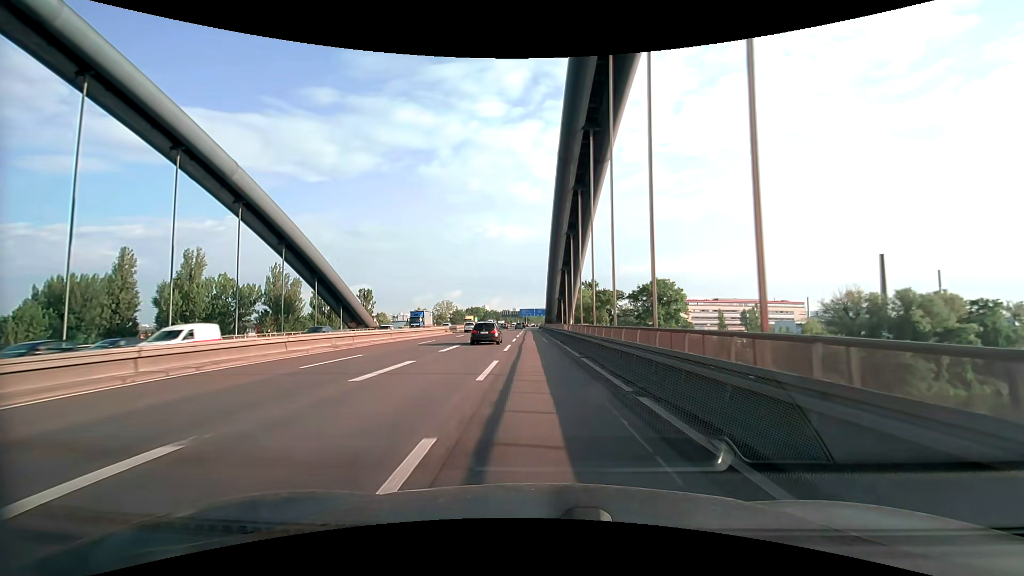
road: motorway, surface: asphalt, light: Day
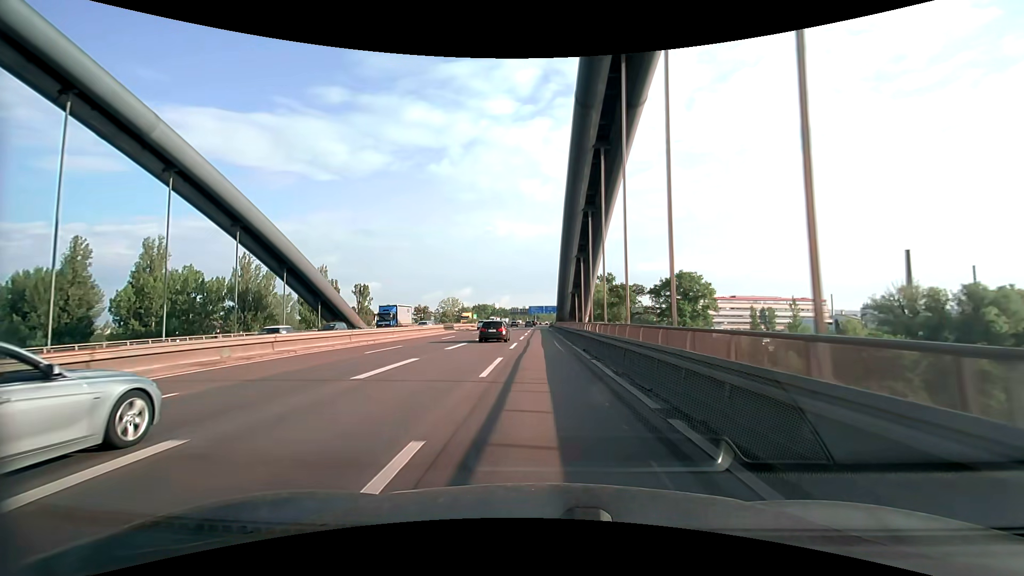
(-0.1, +12.1) m; -1°
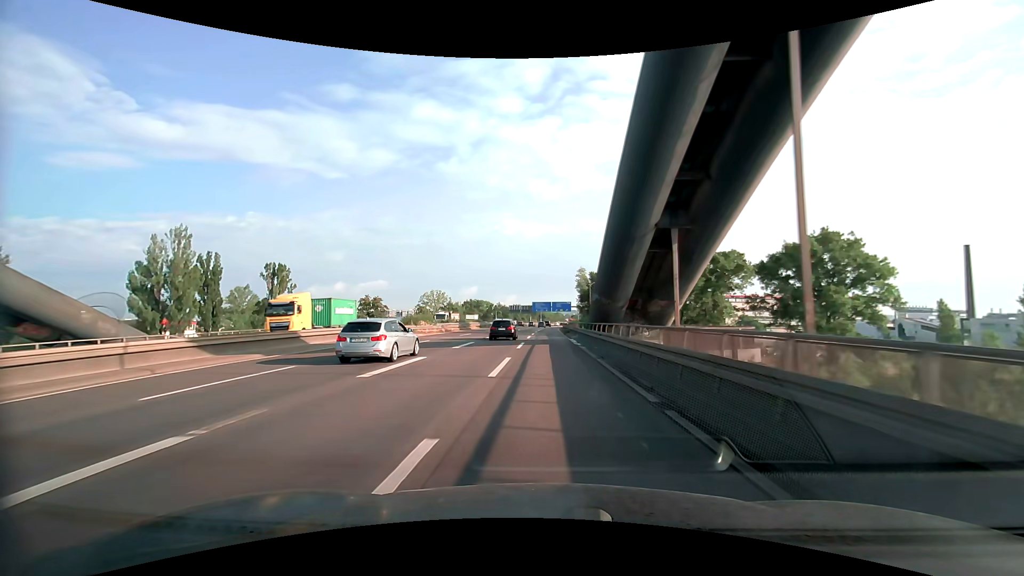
(-0.5, +49.4) m; -1°
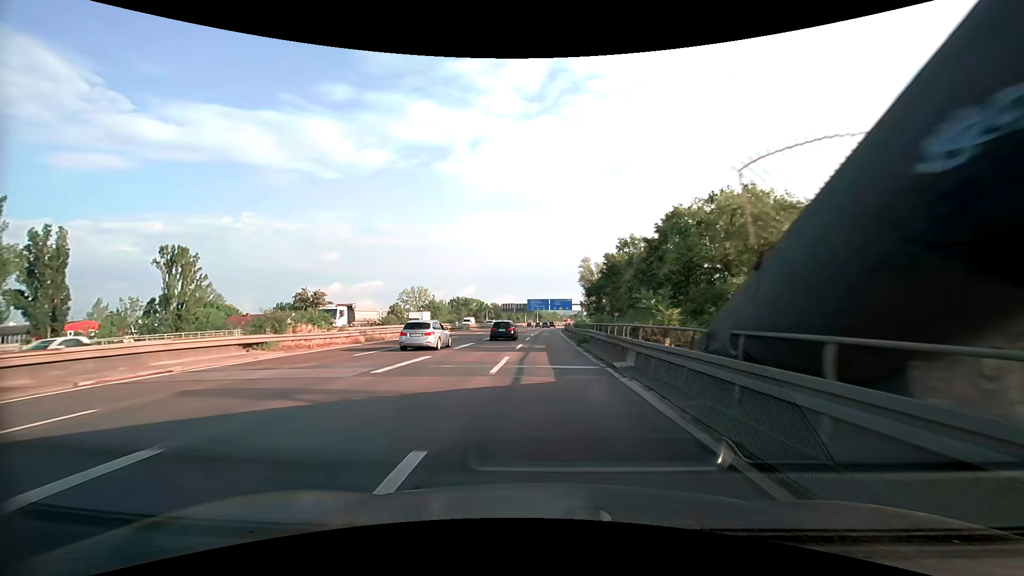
(0.0, +24.9) m; 0°
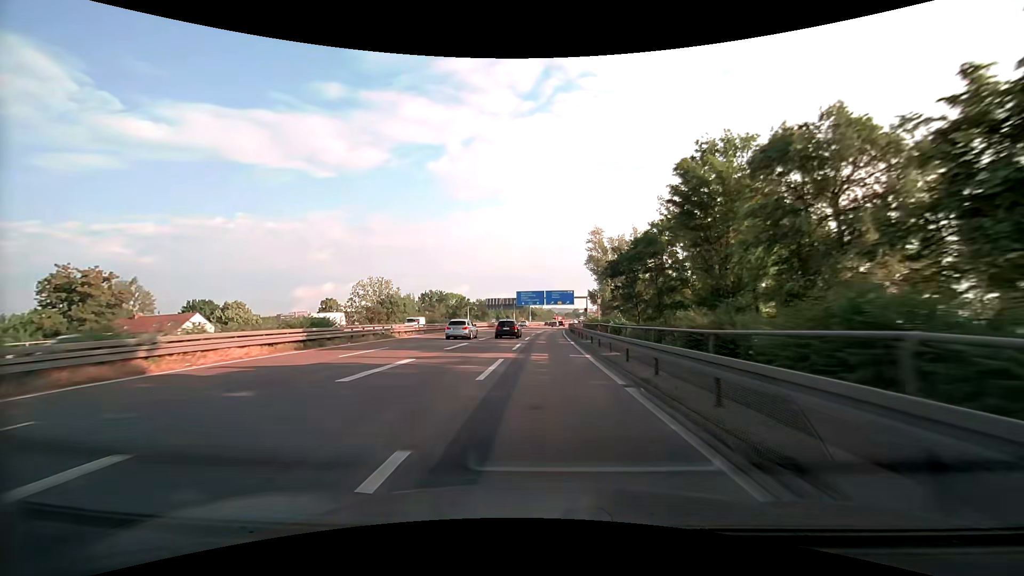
(+0.6, +36.9) m; +2°
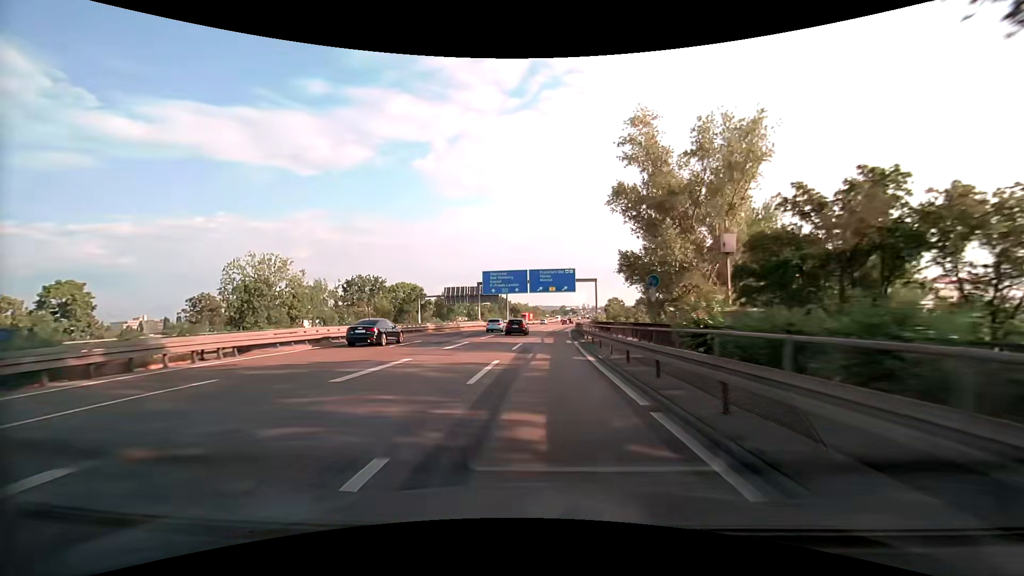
(+0.3, +48.7) m; +1°
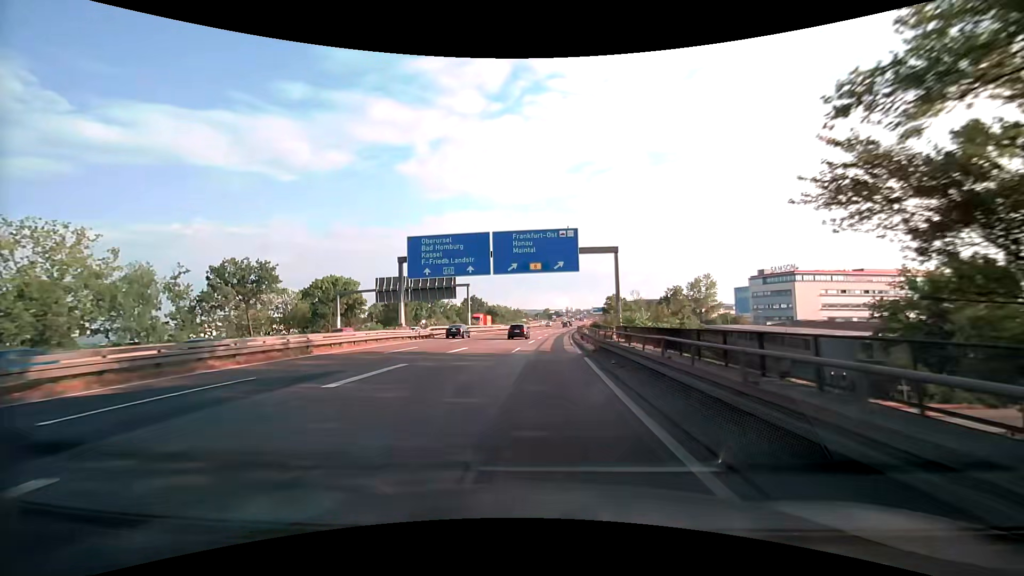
(+0.6, +36.5) m; +2°
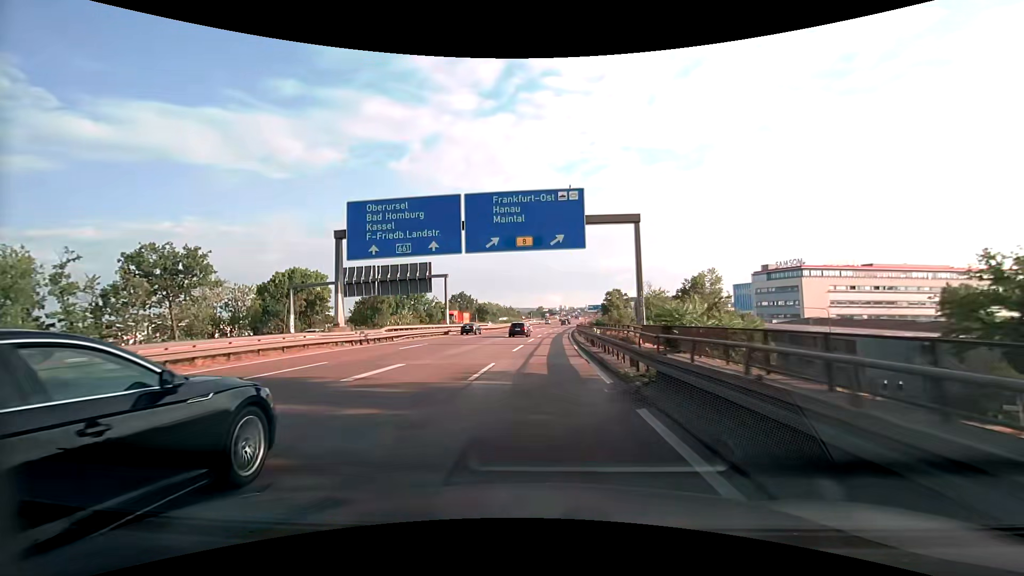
(+0.1, +12.1) m; +1°
(0, +10) (0, +20) (0, +30) (+1, +40) (+1, +50) (+1, +60) (+2, +70) (+3, +80) (+3, +90) (+4, +100) m
